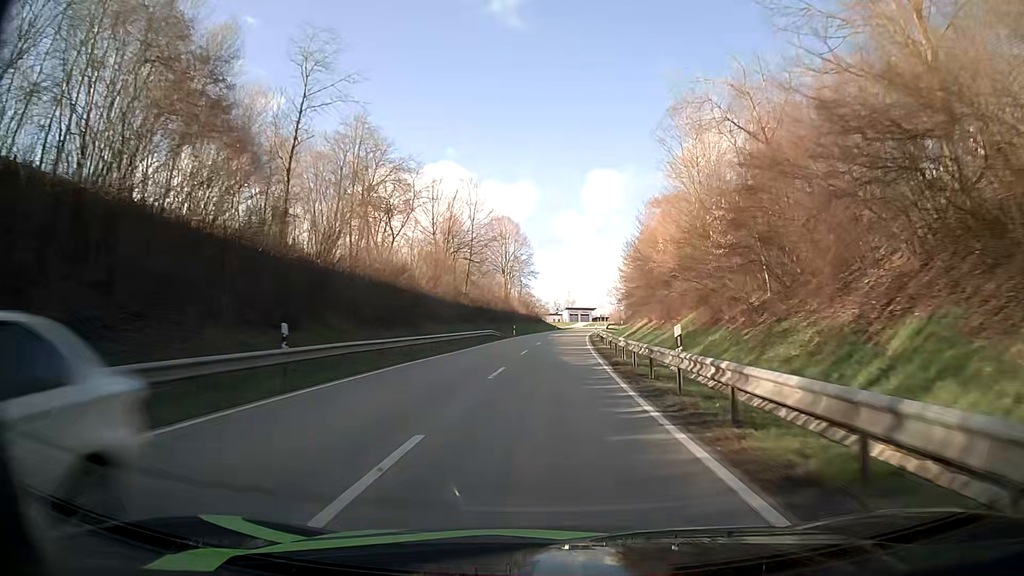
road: secondary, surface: asphalt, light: Day
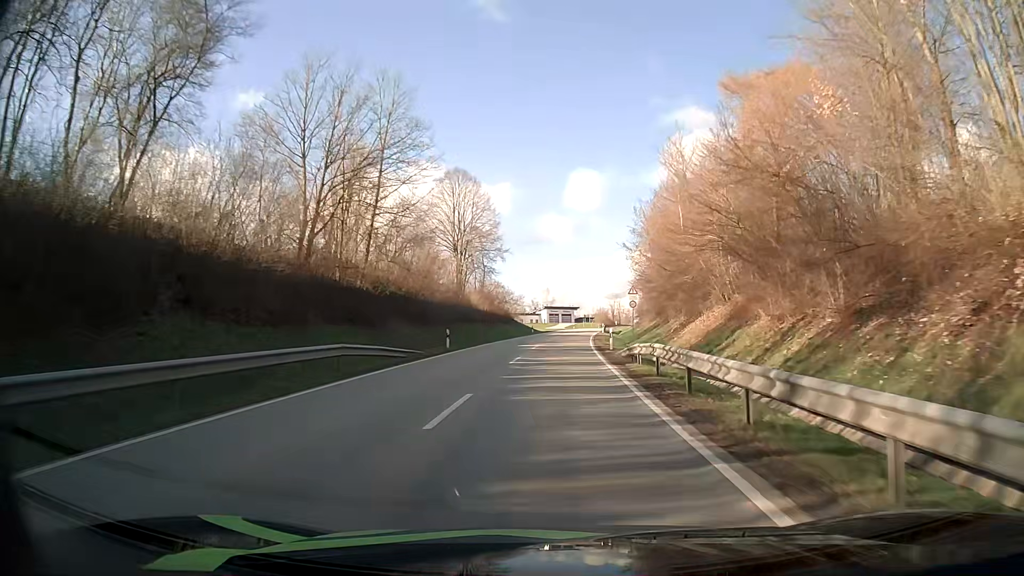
(+0.4, +32.6) m; +2°
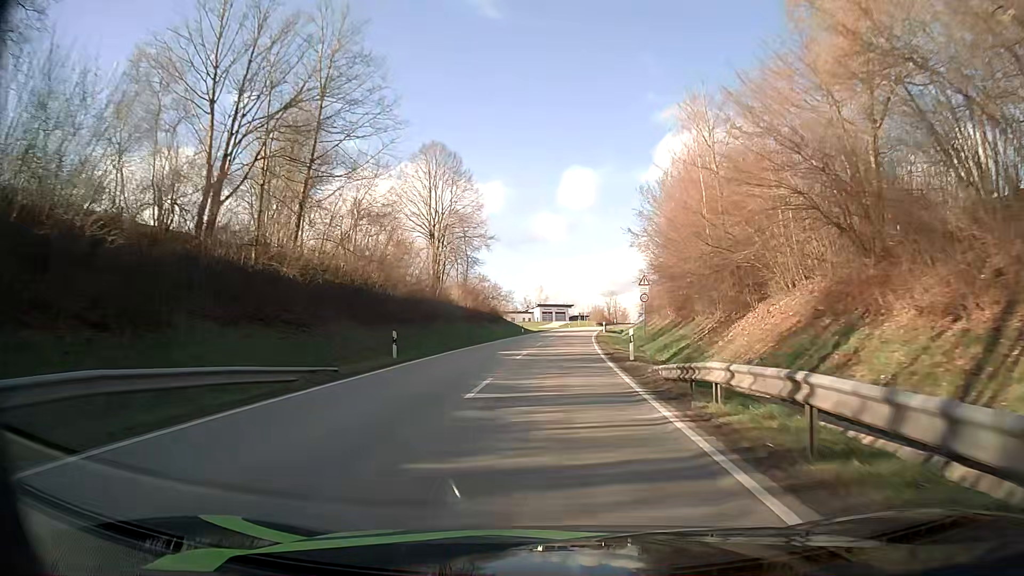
(+0.1, +10.2) m; +1°
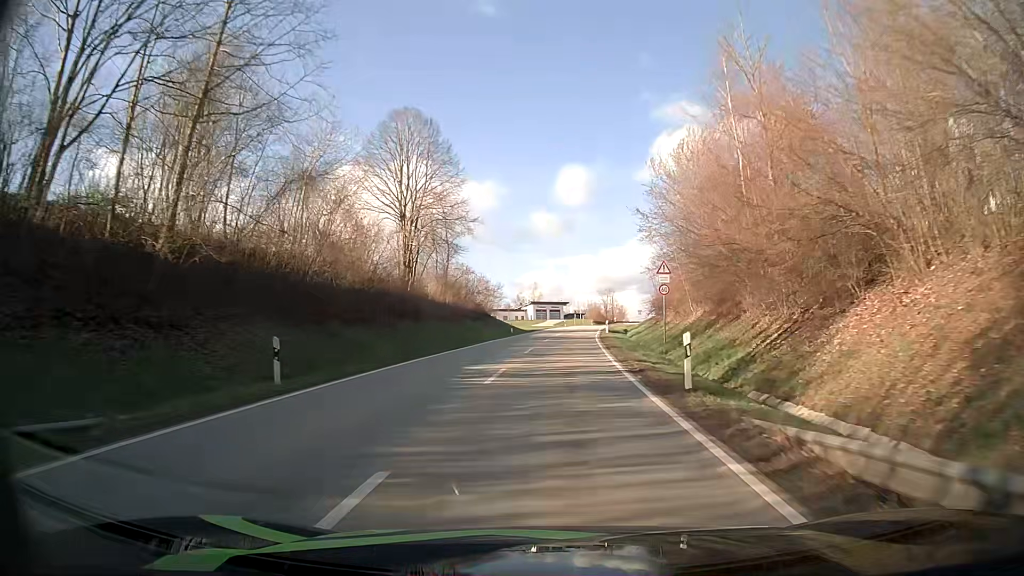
(0.0, +9.8) m; 0°
(0, +10) (0, +20) (0, +30) (+1, +40) (+2, +50) (+2, +60) (+3, +70) (+4, +80) (+6, +90) (+7, +100) m
